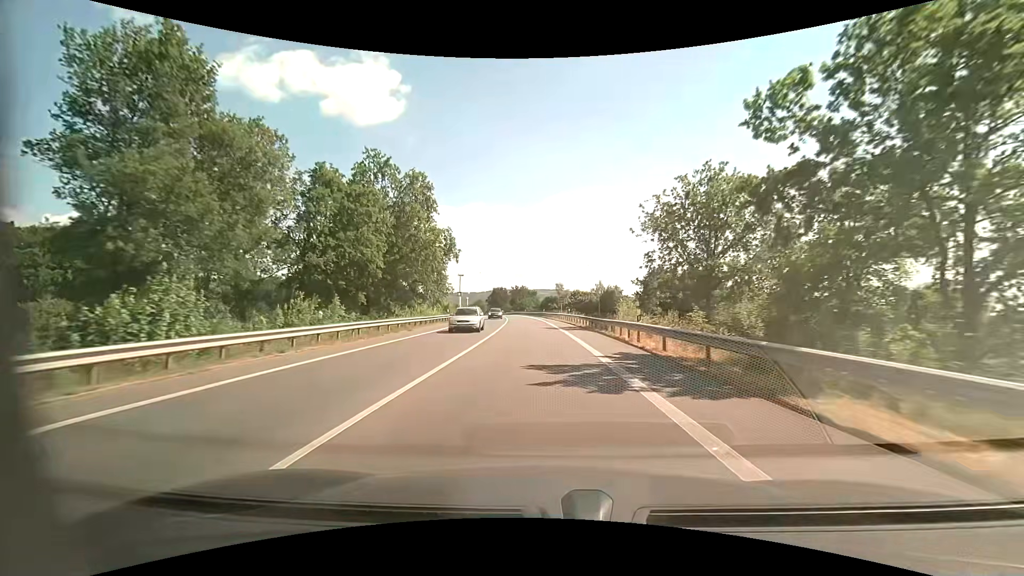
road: primary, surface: asphalt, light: Day
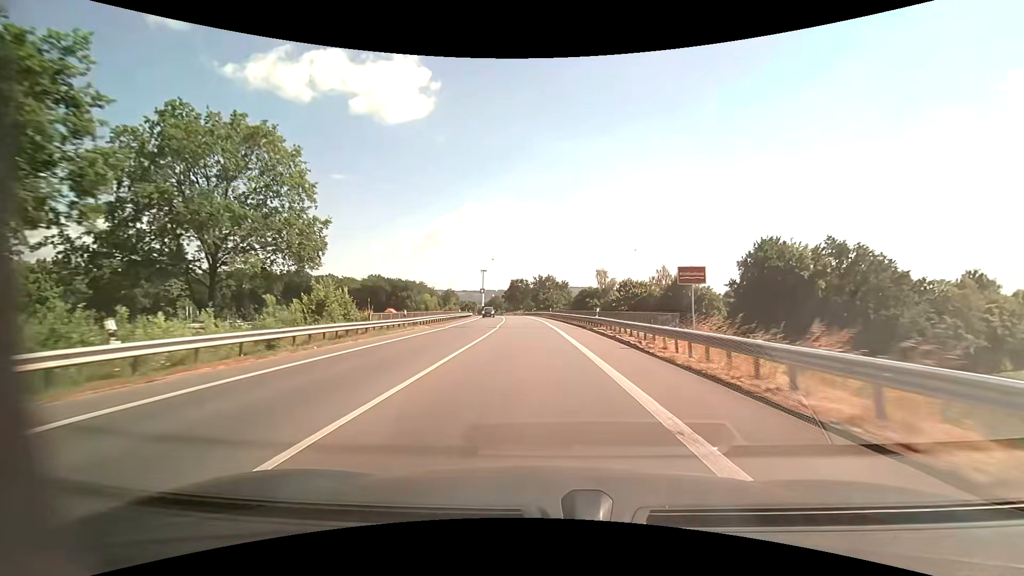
(-1.6, +53.0) m; -3°
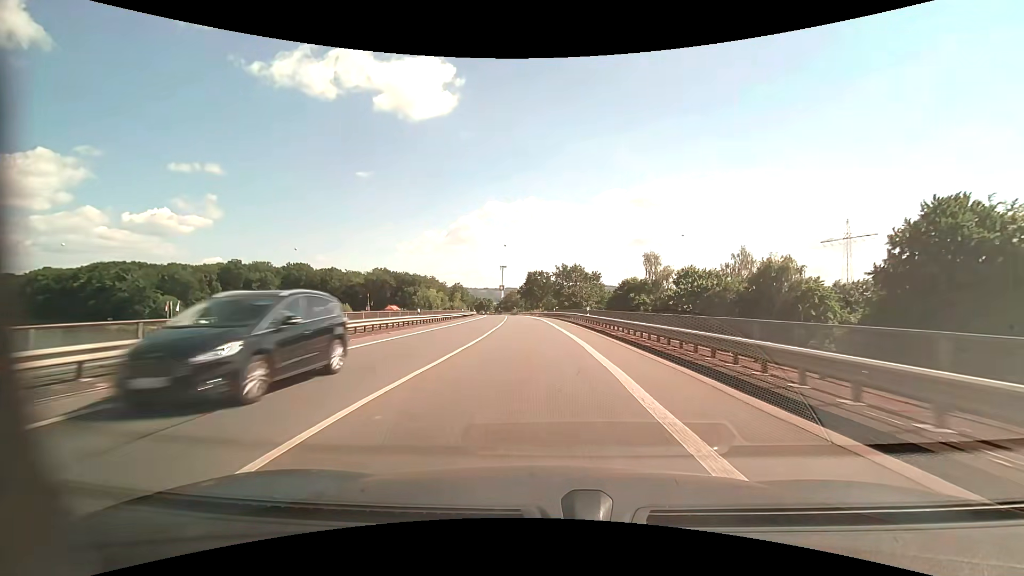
(-0.6, +32.2) m; -2°
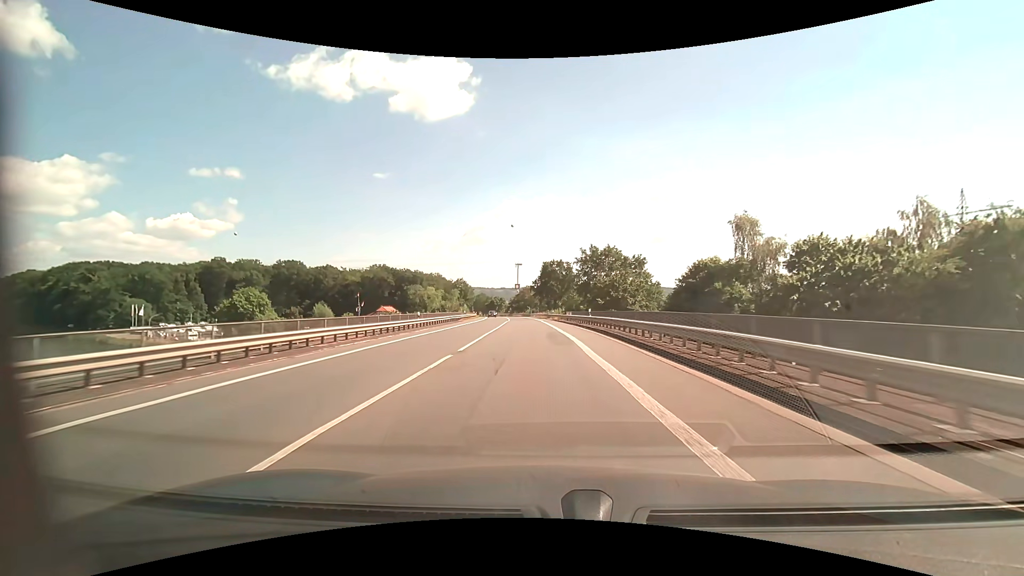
(-0.6, +32.3) m; -2°
